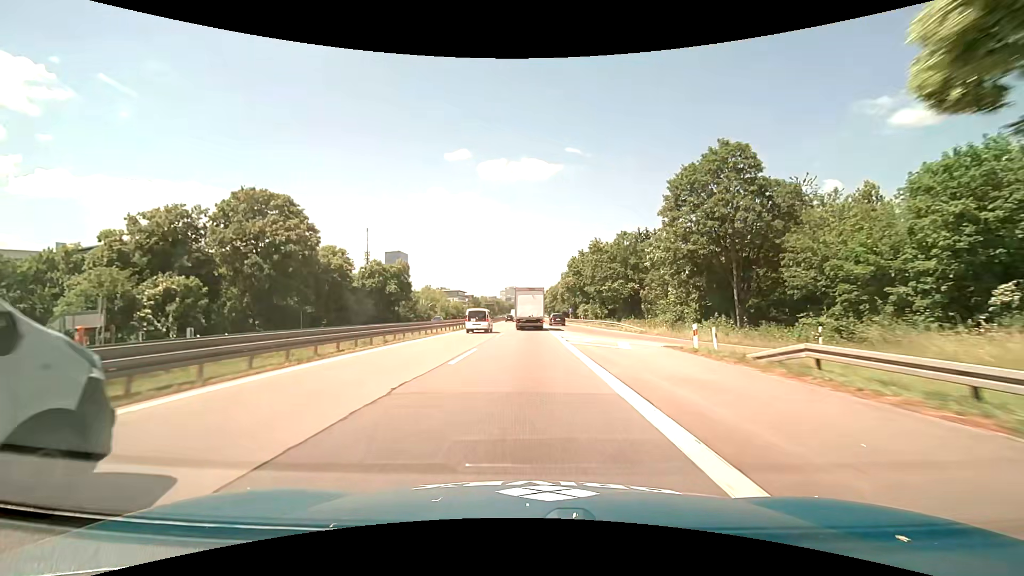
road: motorway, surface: asphalt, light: Day
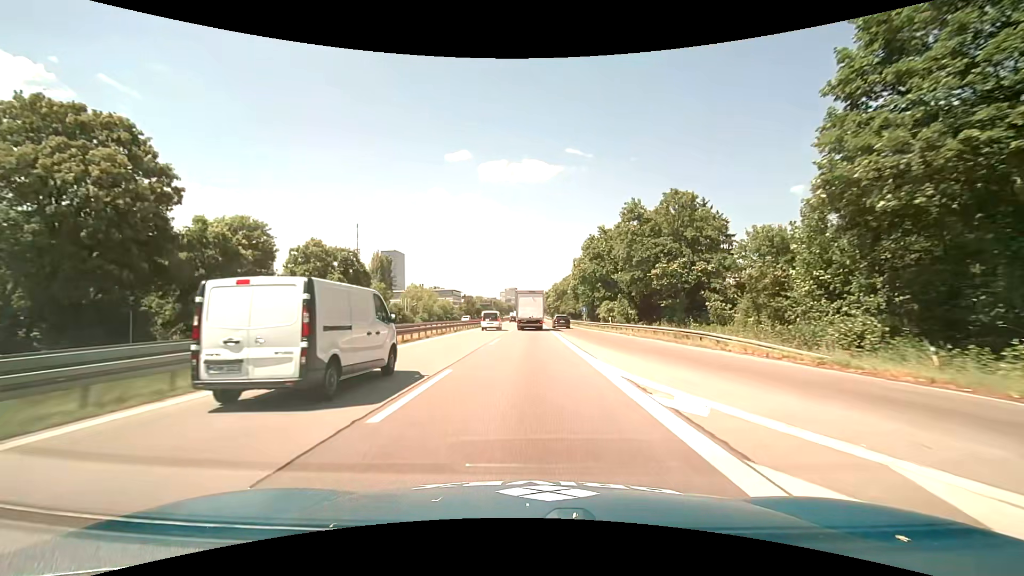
(-0.1, +25.0) m; 0°
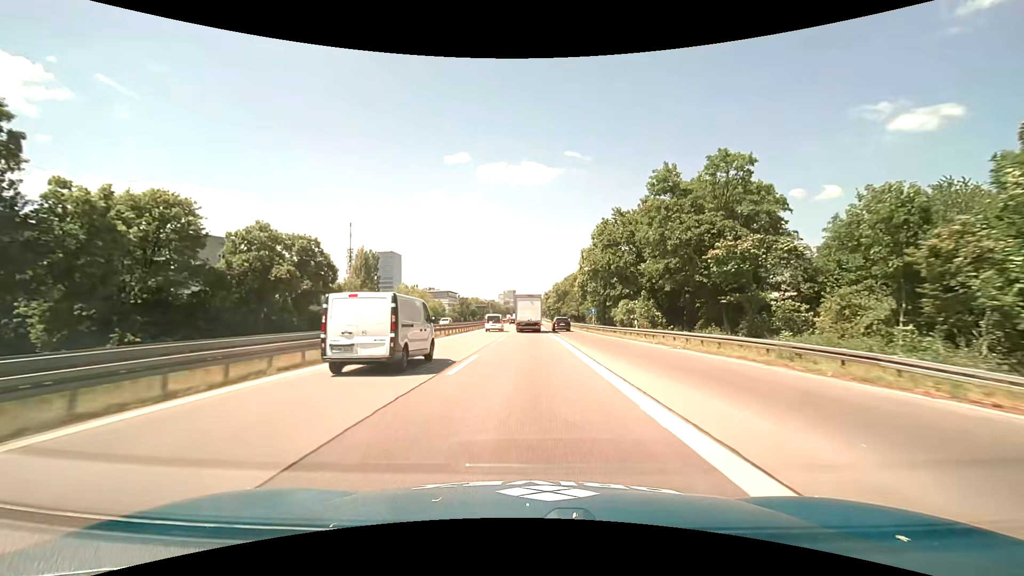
(0.0, +12.2) m; 0°
